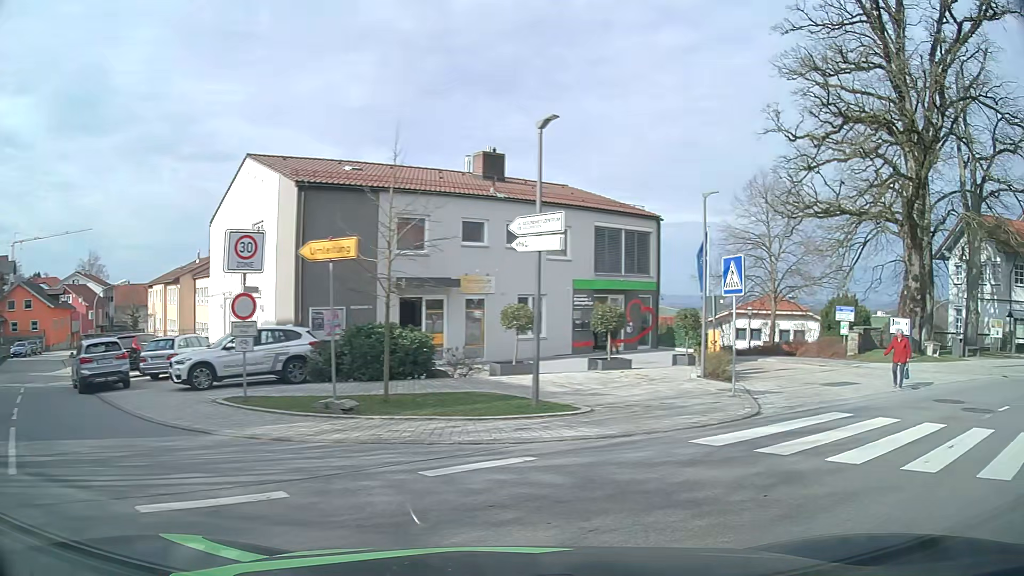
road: tertiary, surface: asphalt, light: Day
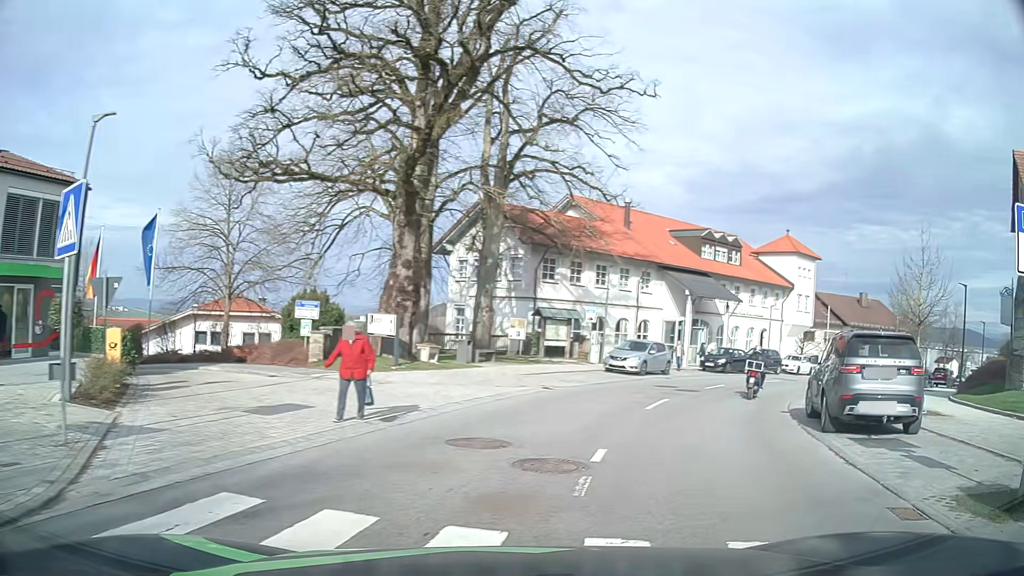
(+2.7, +6.6) m; +44°
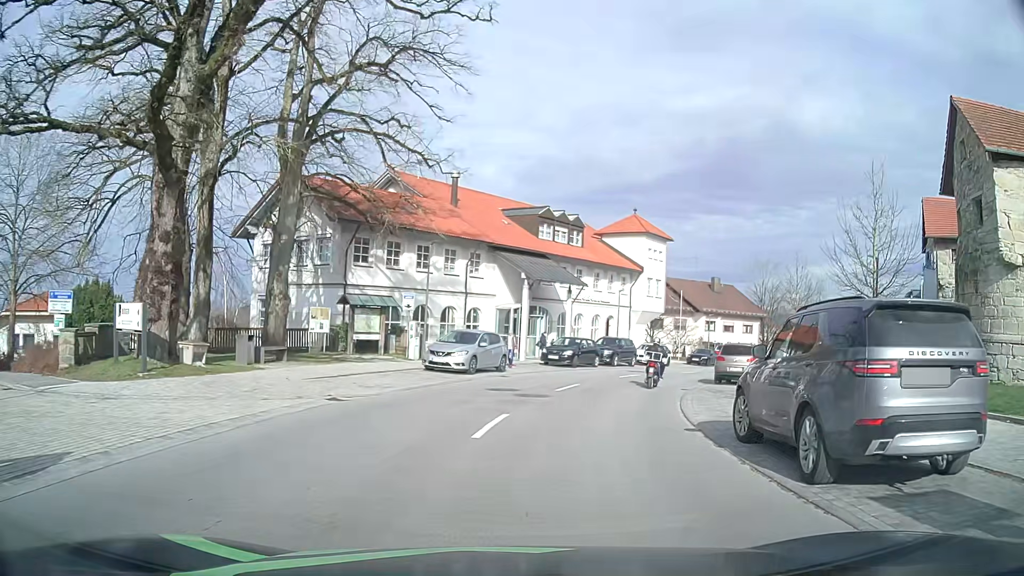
(+1.0, +5.9) m; +16°
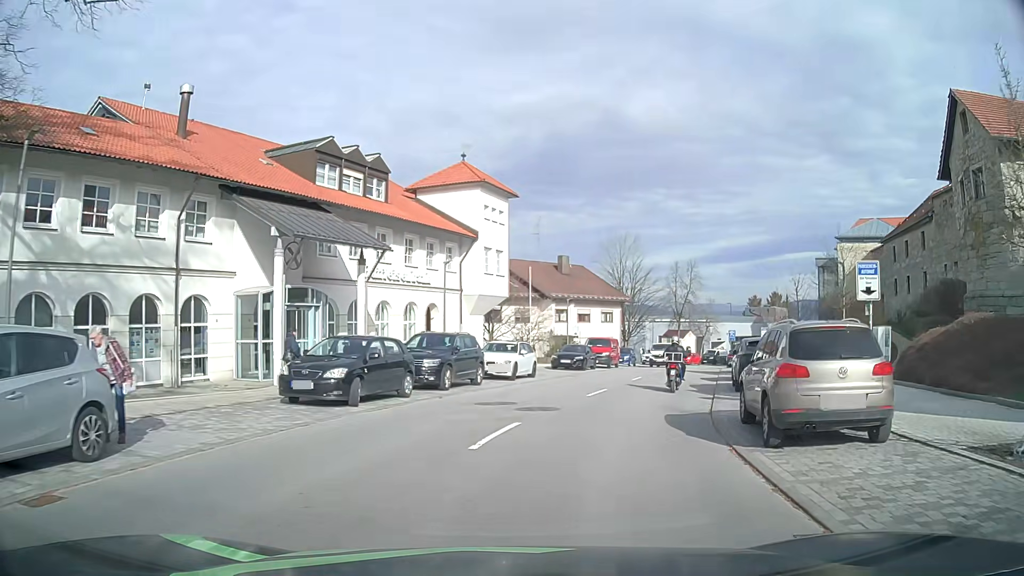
(+2.2, +18.4) m; +14°
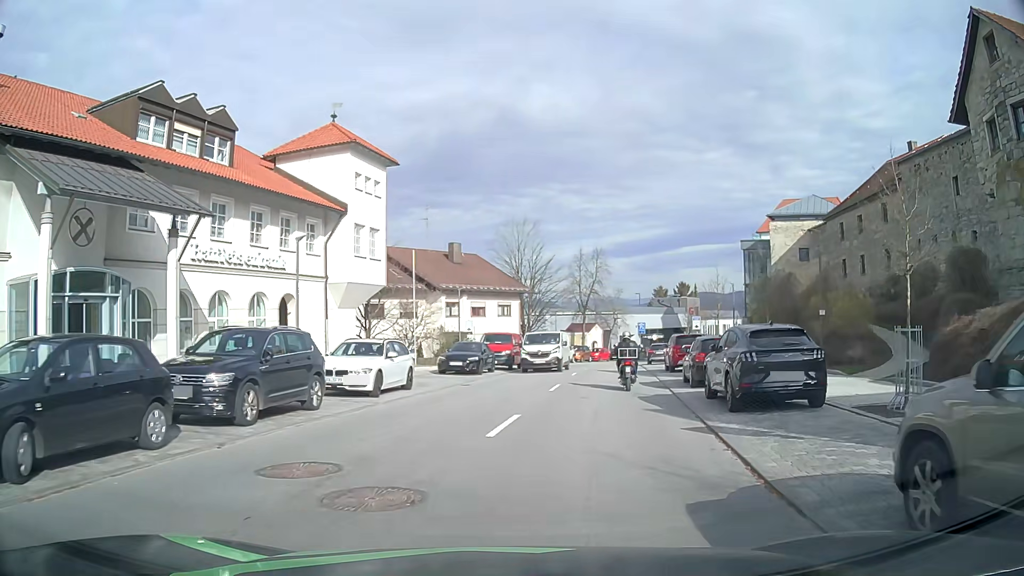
(+0.6, +7.8) m; +9°
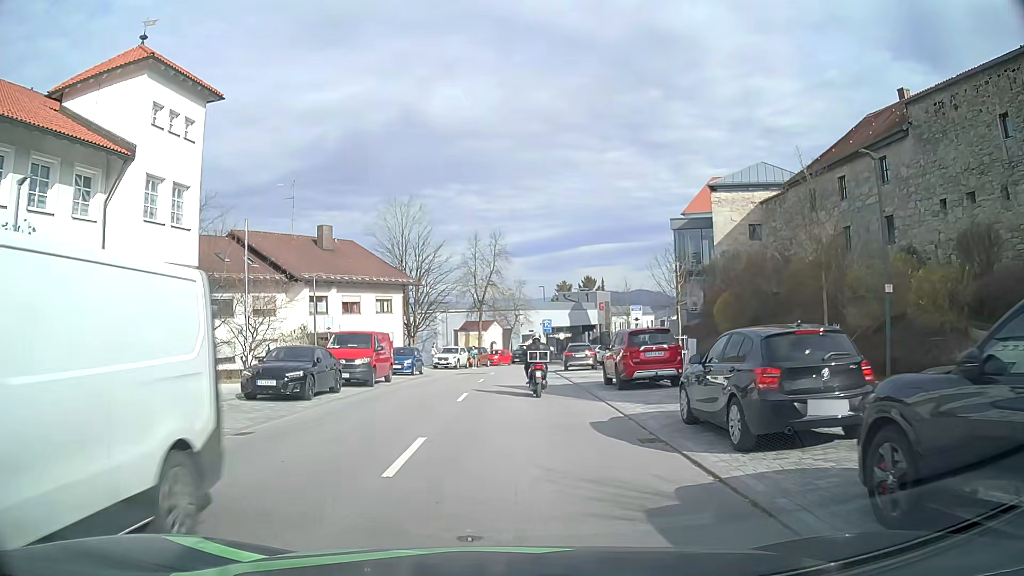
(+1.2, +11.2) m; +9°
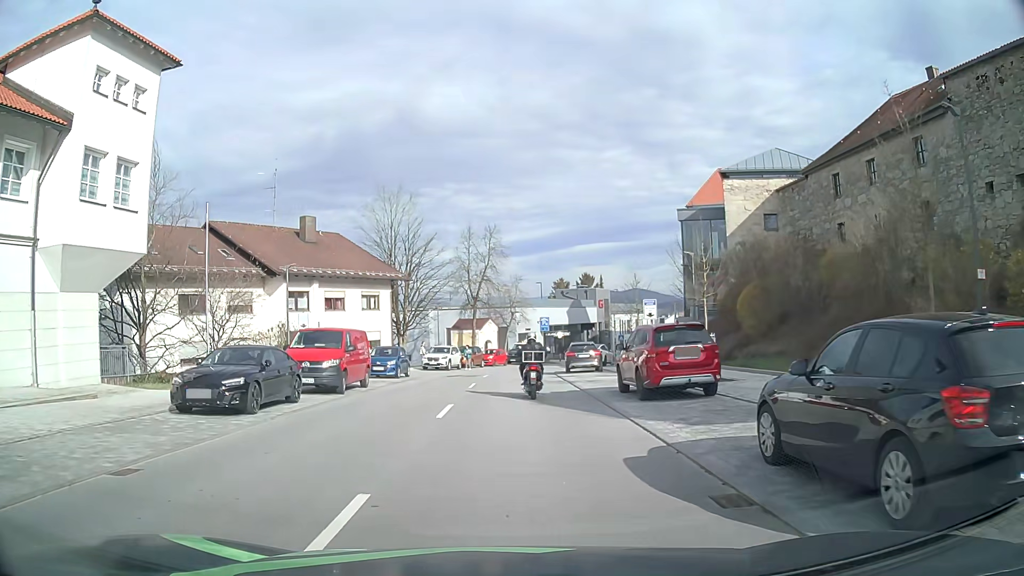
(0.0, +3.7) m; +1°
